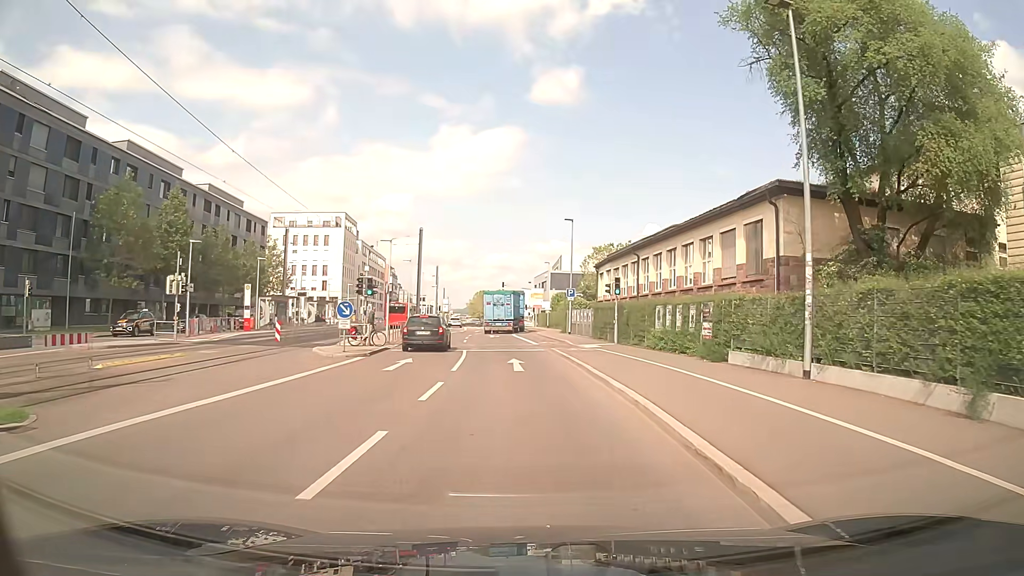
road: secondary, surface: asphalt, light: Day
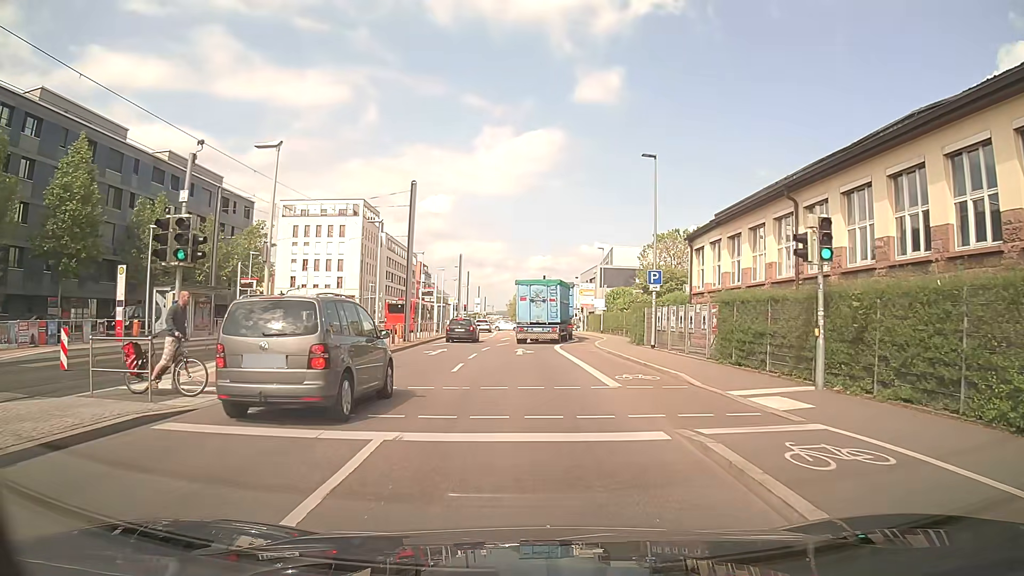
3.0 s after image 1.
(-0.2, +19.6) m; -3°
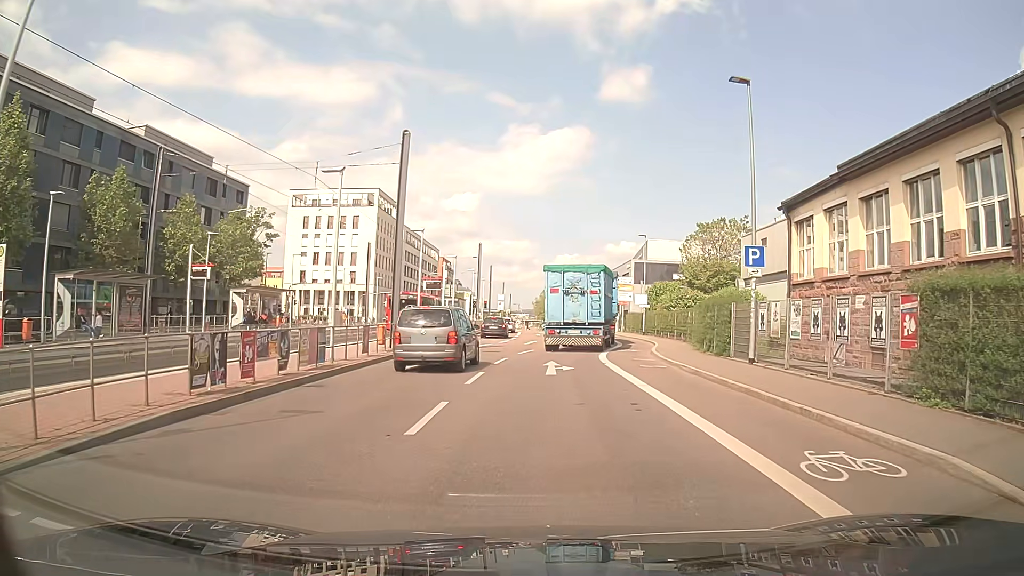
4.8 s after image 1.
(-0.2, +9.5) m; -1°
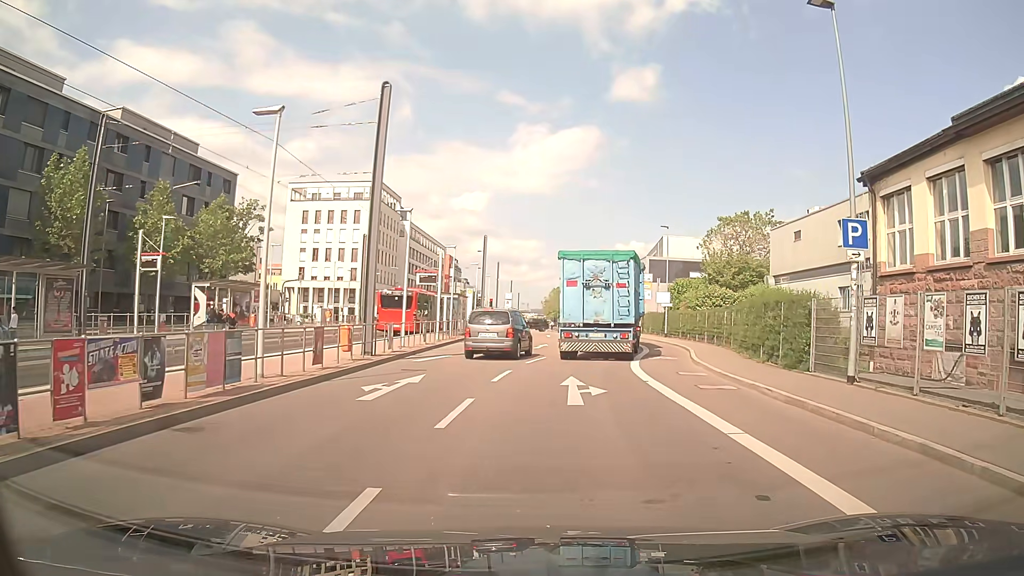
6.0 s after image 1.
(-0.1, +5.5) m; -2°
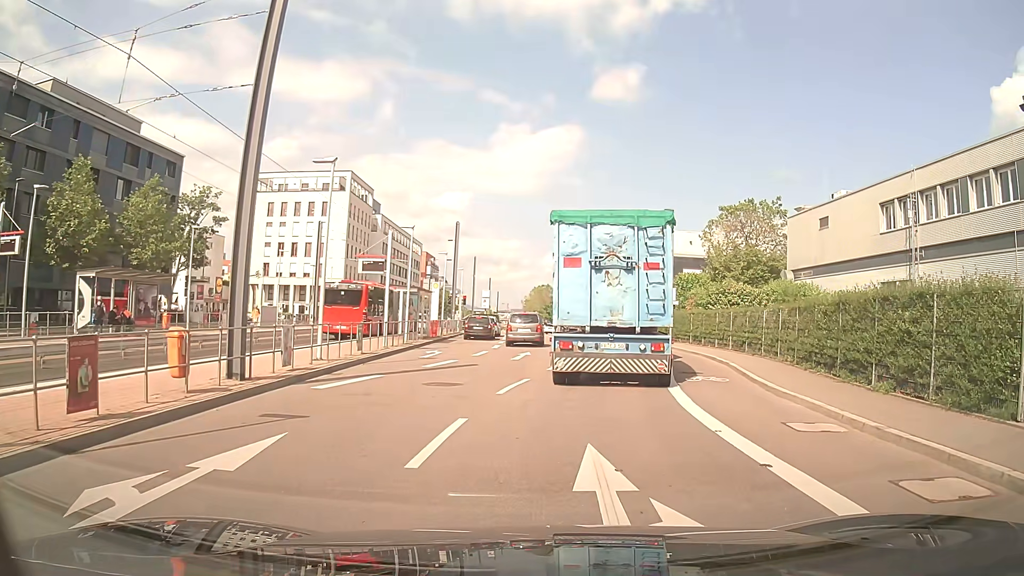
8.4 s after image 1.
(+0.1, +8.0) m; +1°
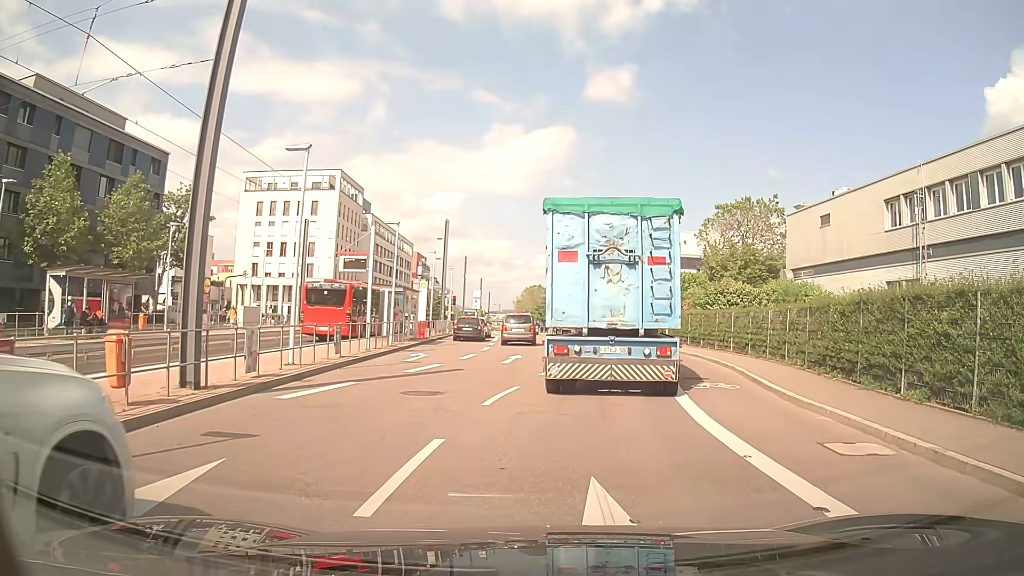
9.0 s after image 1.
(0.0, +1.4) m; +1°
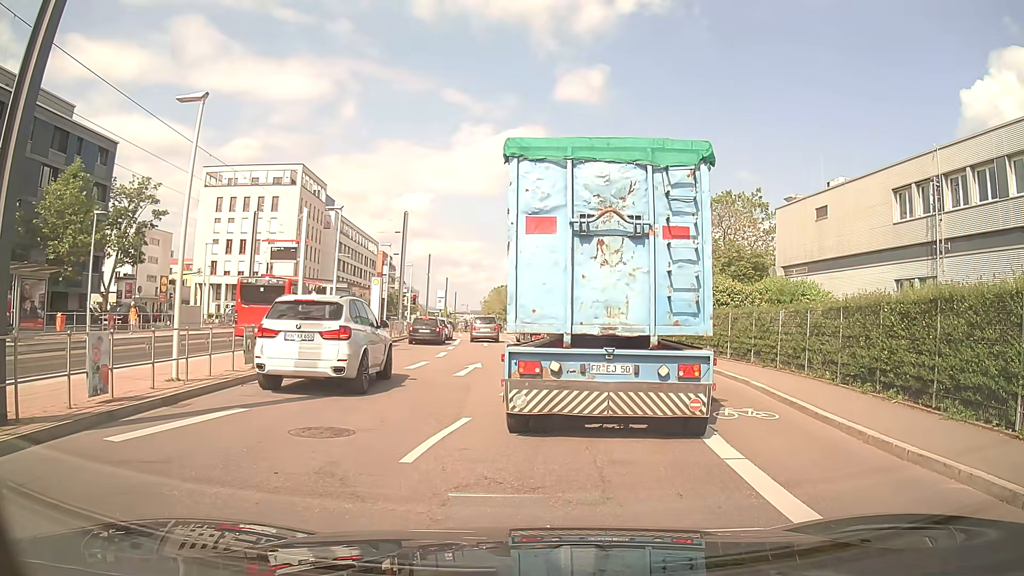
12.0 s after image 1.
(+0.1, +4.0) m; +1°
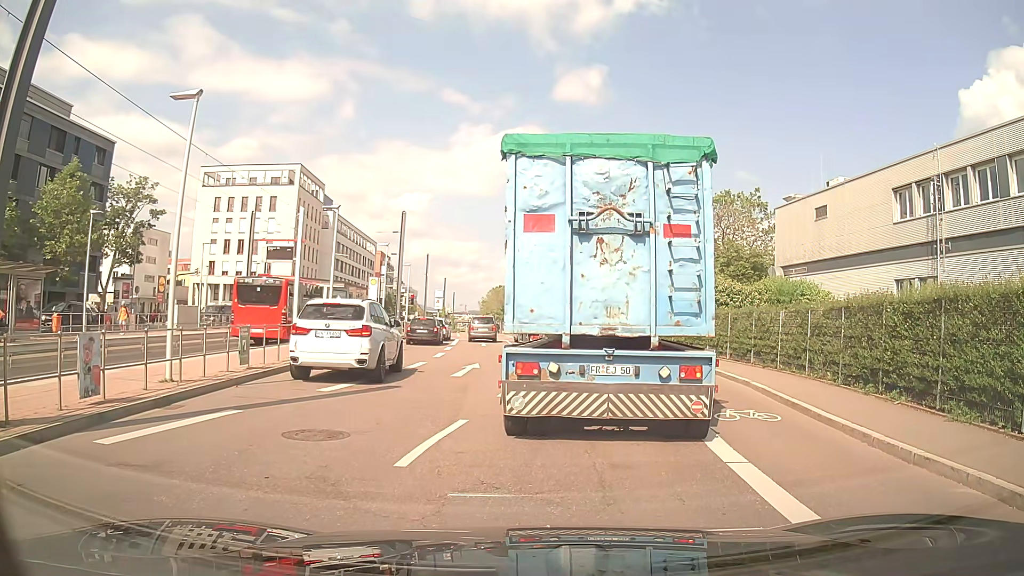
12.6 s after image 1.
(0.0, +0.2) m; 0°
